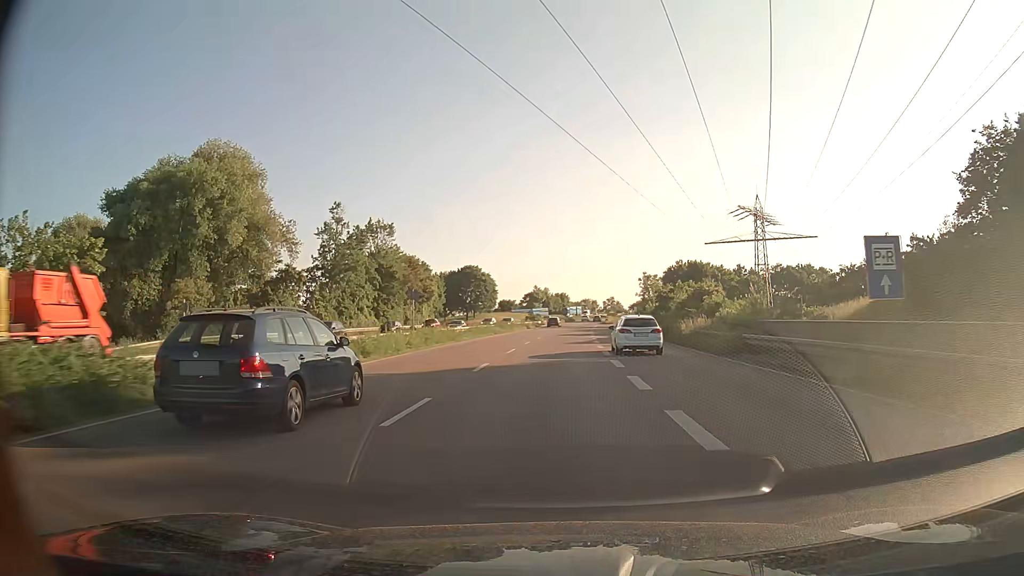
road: trunk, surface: asphalt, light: Day
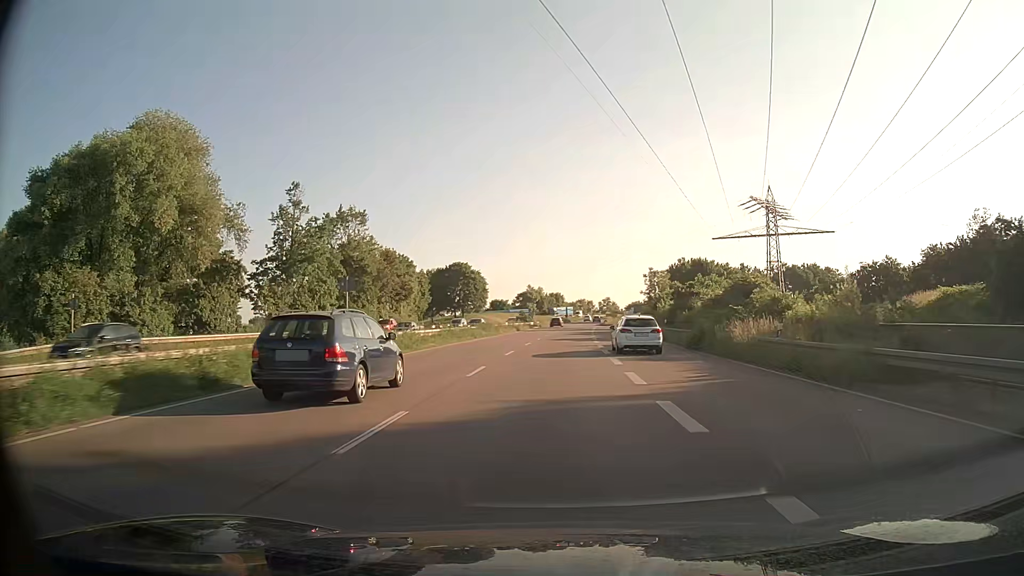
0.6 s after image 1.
(+0.1, +10.8) m; +1°
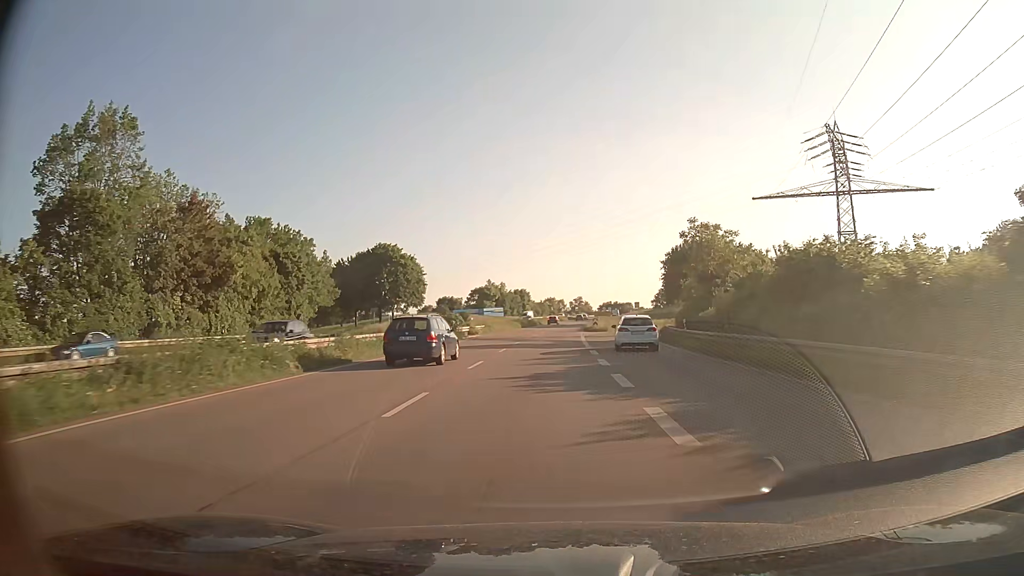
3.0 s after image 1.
(+1.1, +43.4) m; +3°
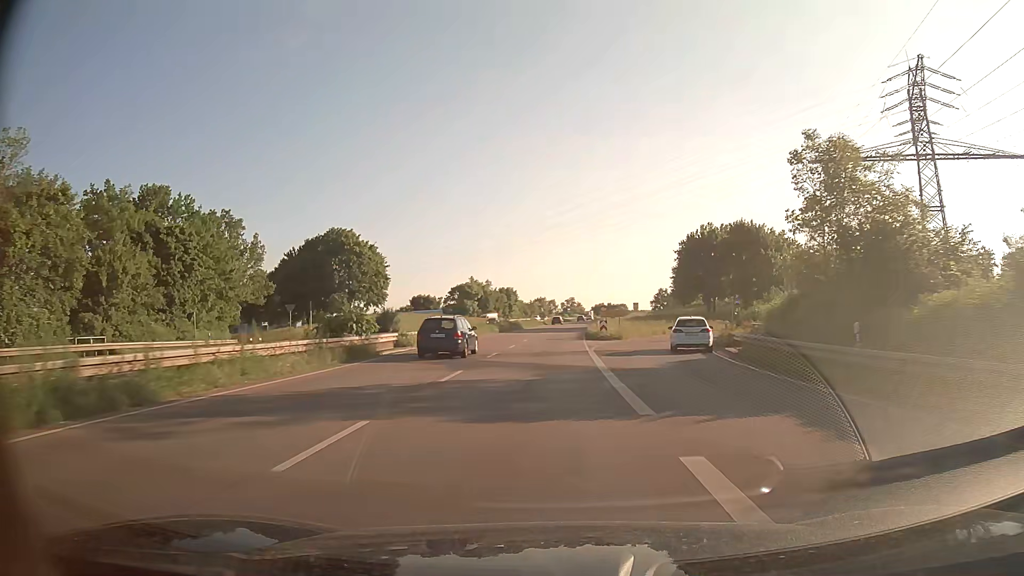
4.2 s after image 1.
(+0.1, +21.8) m; +1°
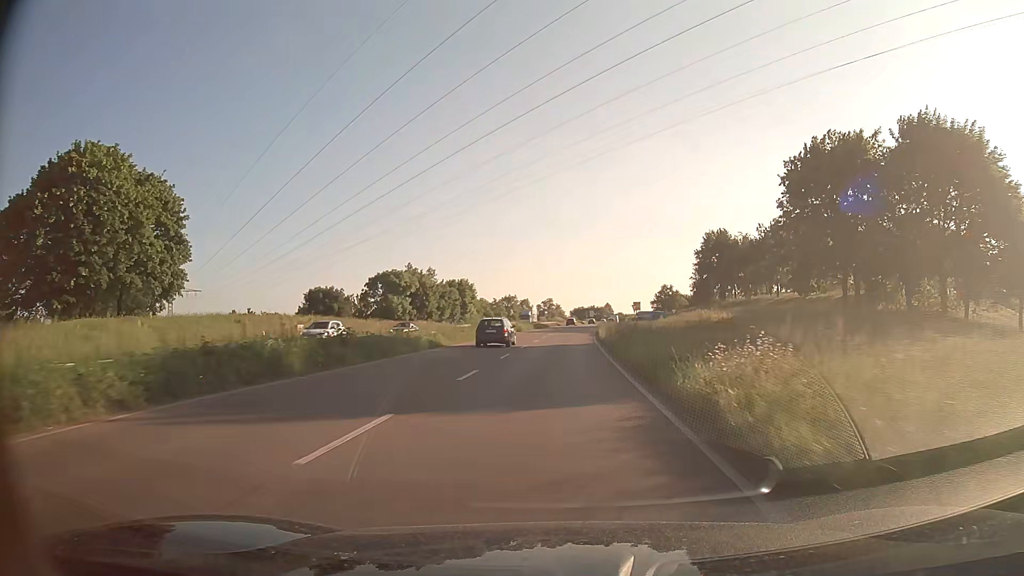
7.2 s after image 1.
(+0.9, +54.2) m; +2°
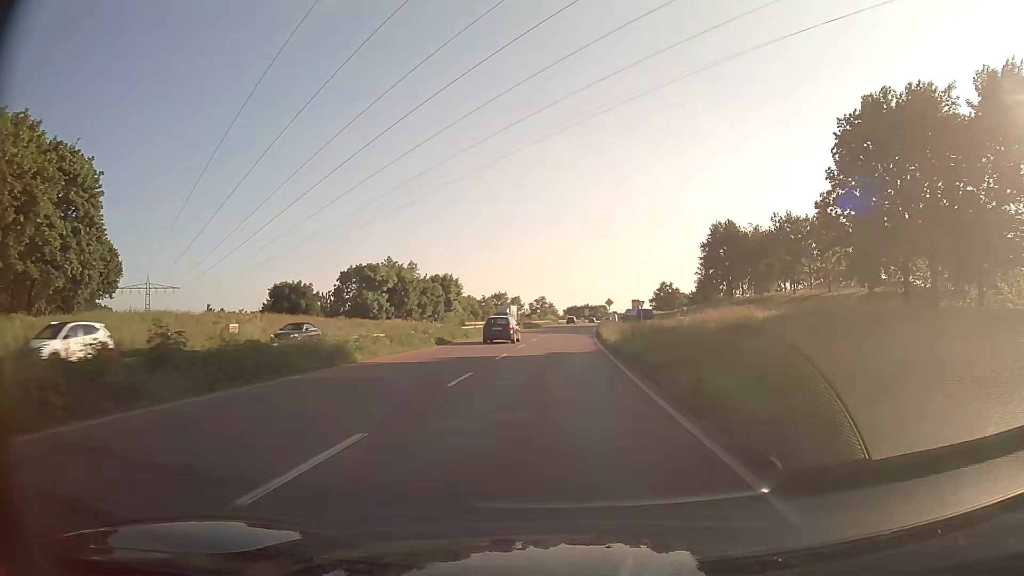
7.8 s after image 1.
(0.0, +10.7) m; +1°
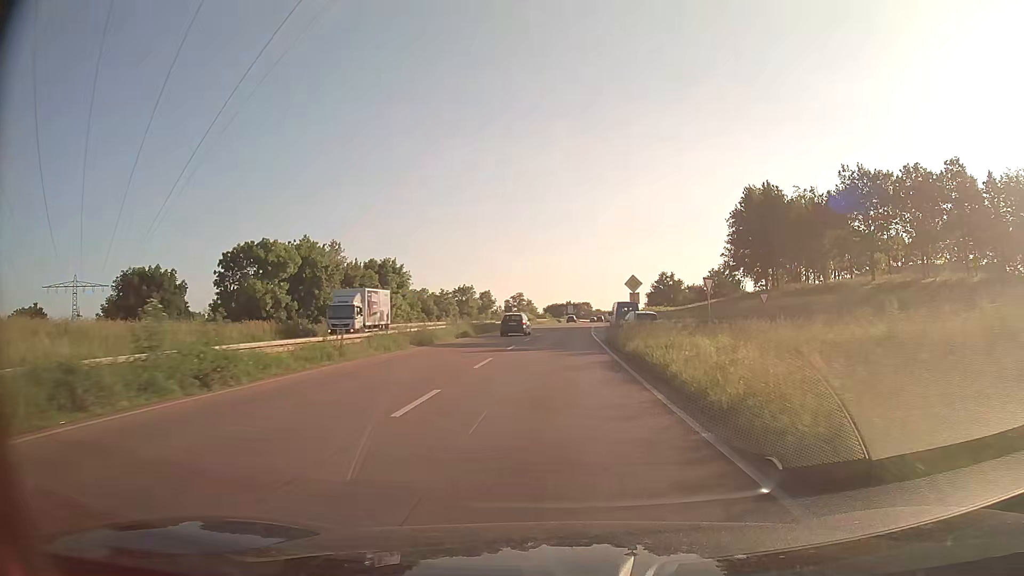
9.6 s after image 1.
(+0.5, +31.2) m; +2°
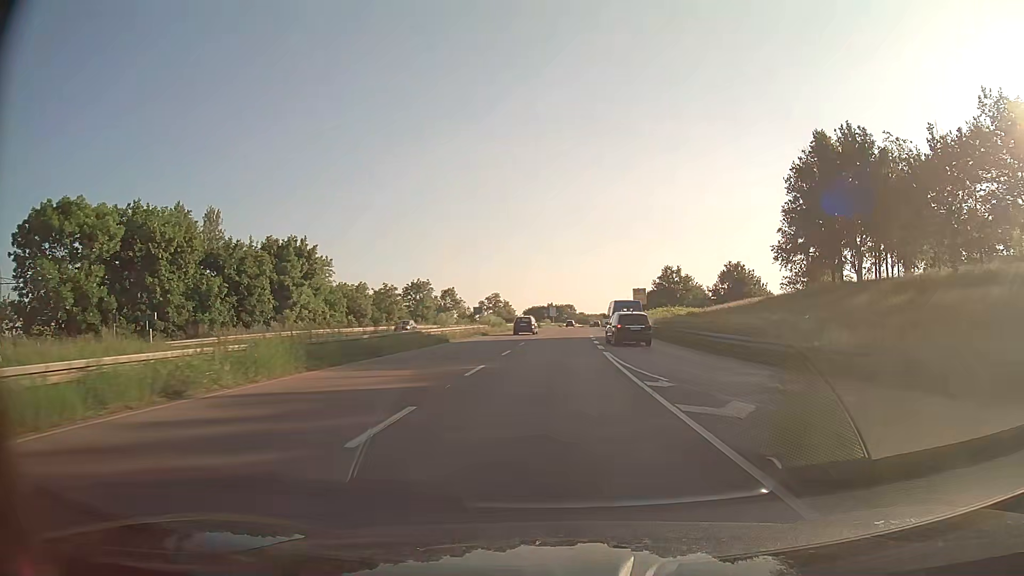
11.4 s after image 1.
(+0.3, +28.7) m; +1°
(0, +10) (0, +20) (+1, +30) (+1, +40) (+1, +50) (+2, +60) (+3, +70) (+4, +80) (+5, +90) (+7, +100) m
